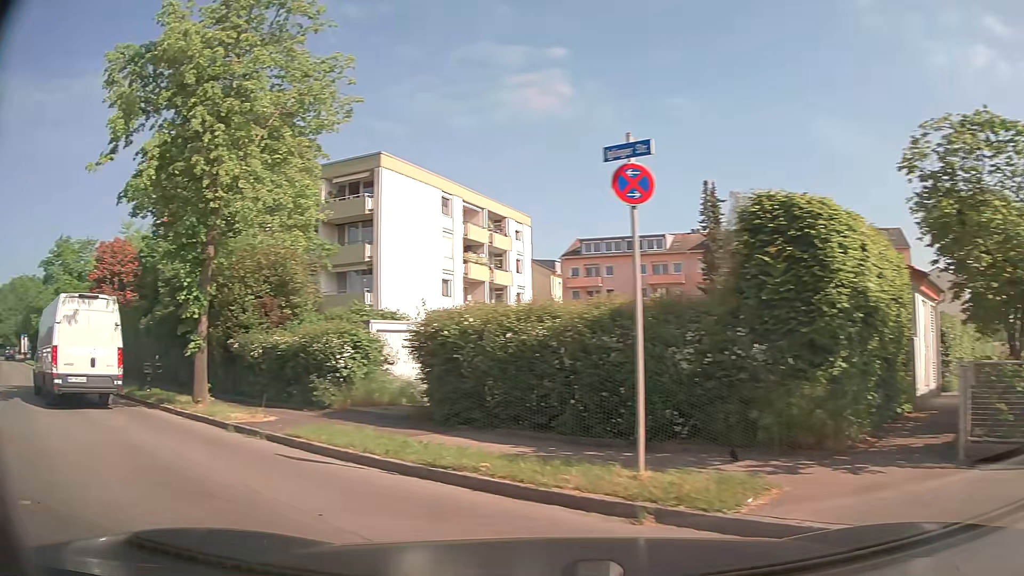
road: residential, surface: asphalt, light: Day
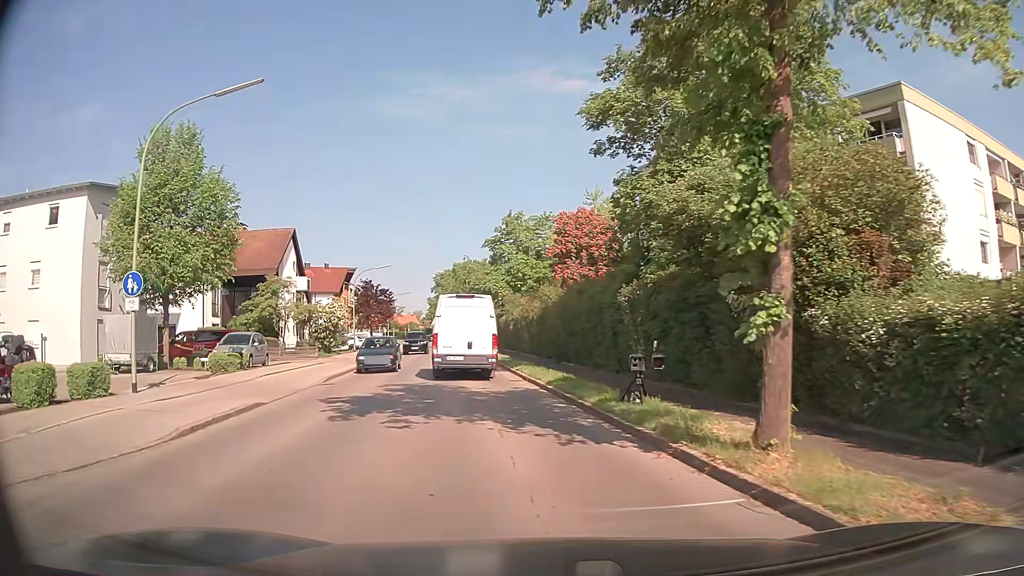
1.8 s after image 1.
(-3.6, +7.9) m; -39°
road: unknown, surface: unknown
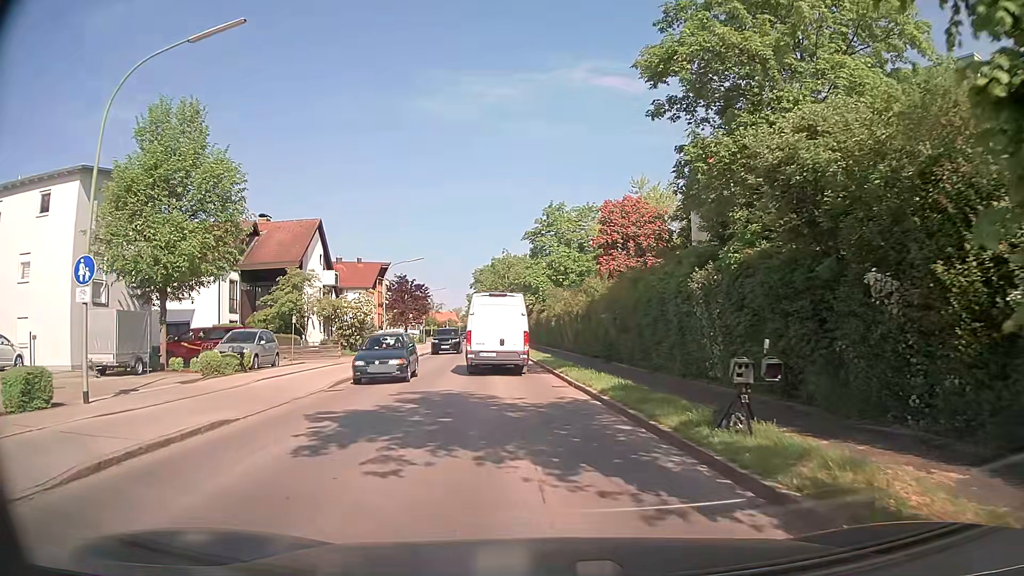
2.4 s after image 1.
(-0.1, +3.7) m; -3°
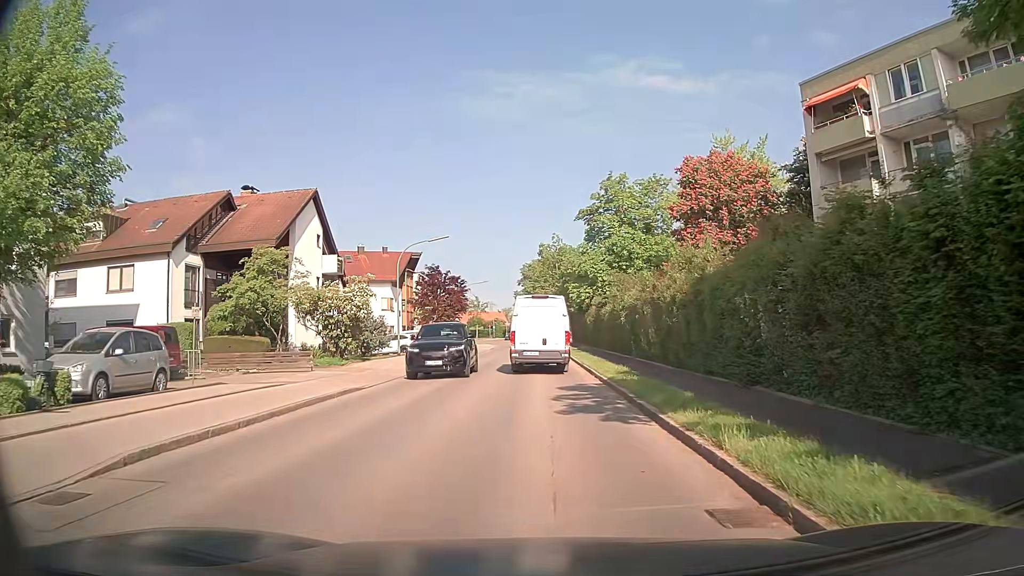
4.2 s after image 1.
(-0.5, +12.6) m; -4°
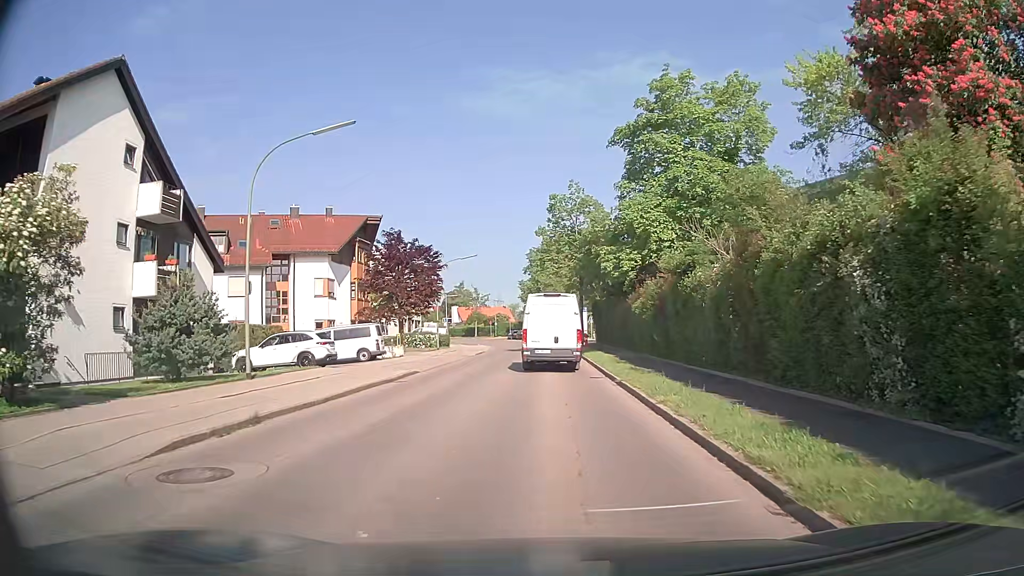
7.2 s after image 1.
(-0.2, +22.9) m; -1°
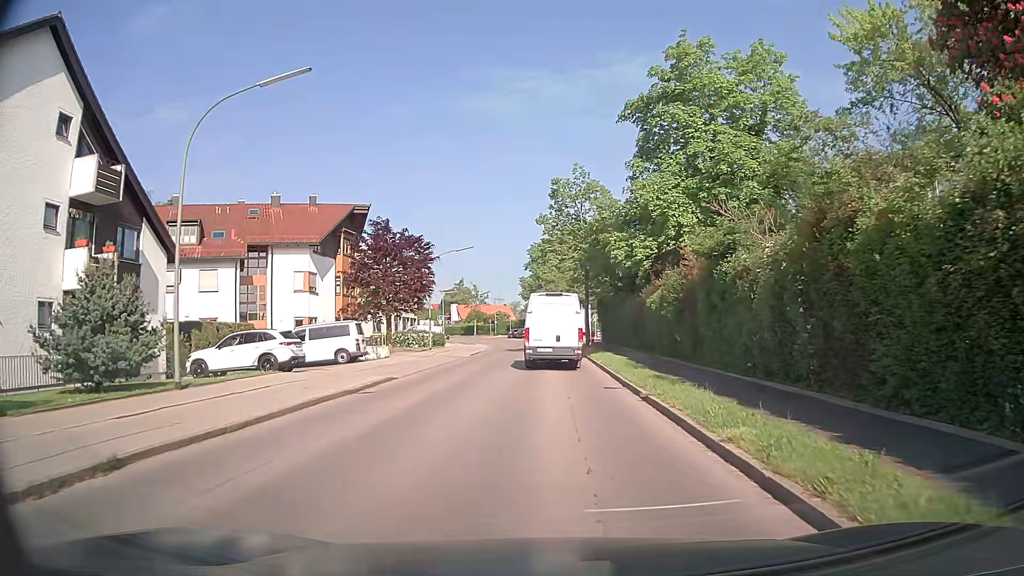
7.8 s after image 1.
(0.0, +4.1) m; +1°
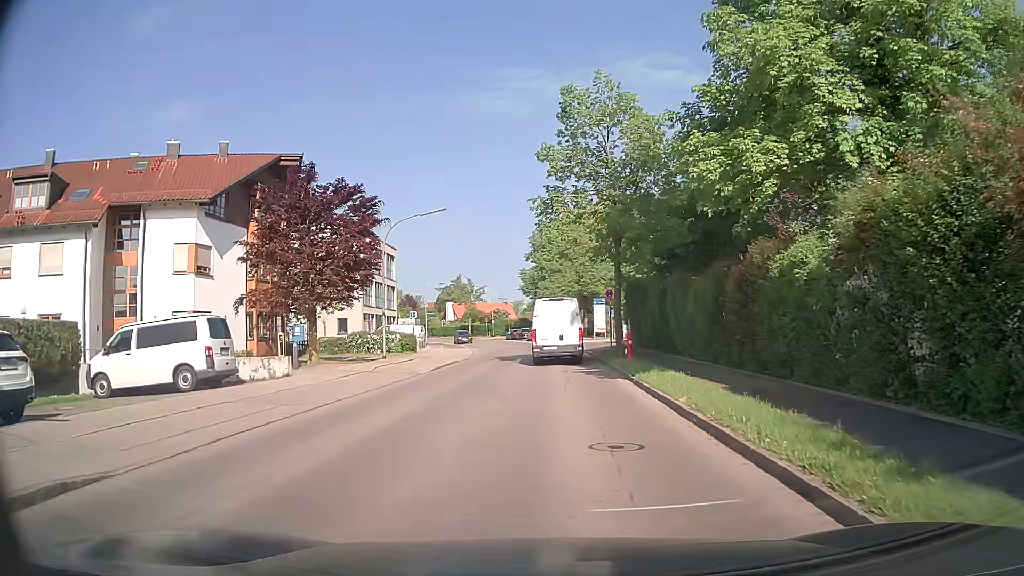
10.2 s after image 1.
(-0.2, +15.0) m; -2°
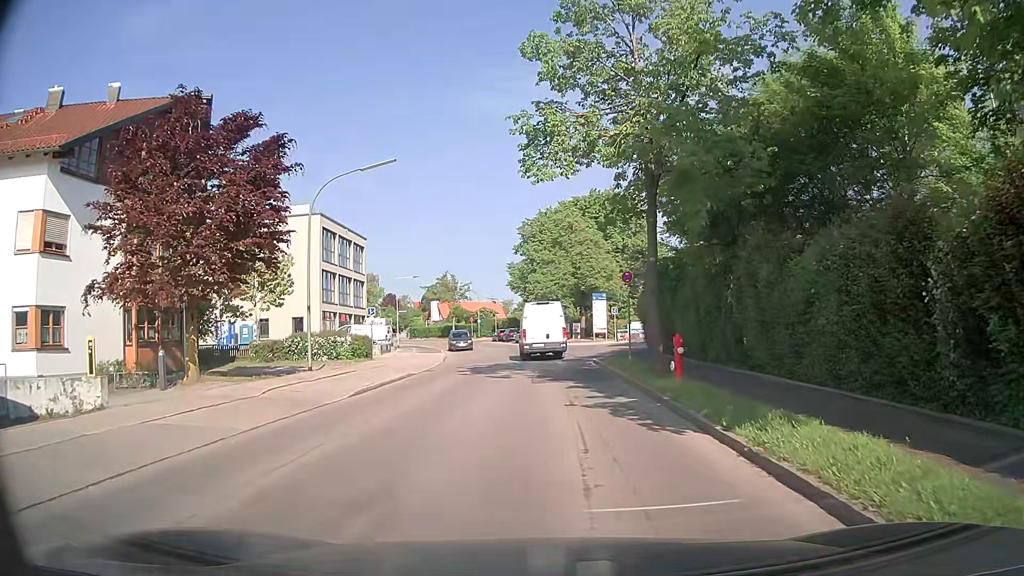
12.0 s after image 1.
(+0.2, +9.8) m; +2°
(0, +10) (0, +20) (0, +30) (+3, +39) (+11, +46) (+20, +50) (+29, +54) (+38, +58) (+47, +63) (+56, +67) m
